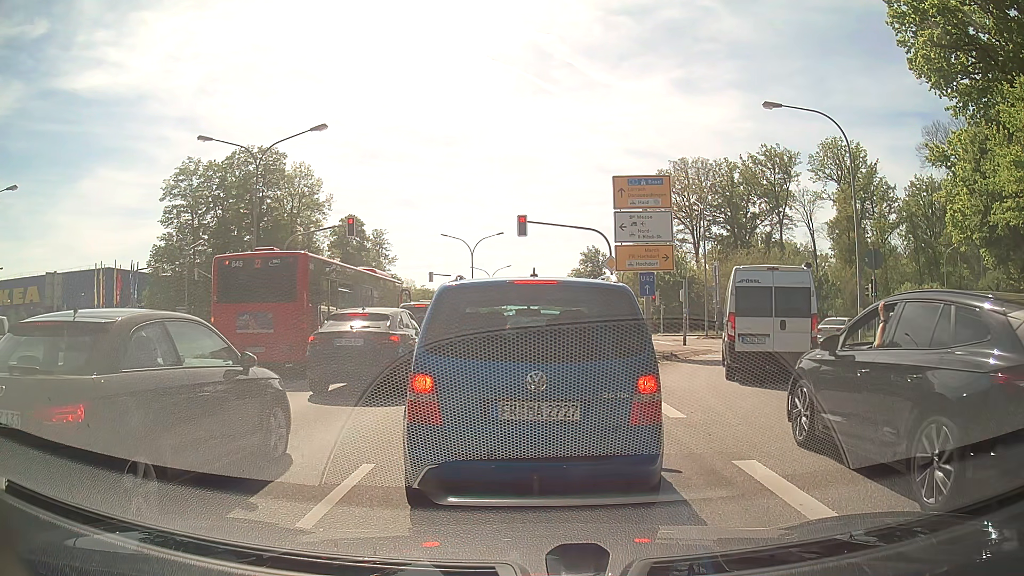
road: primary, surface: asphalt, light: Day
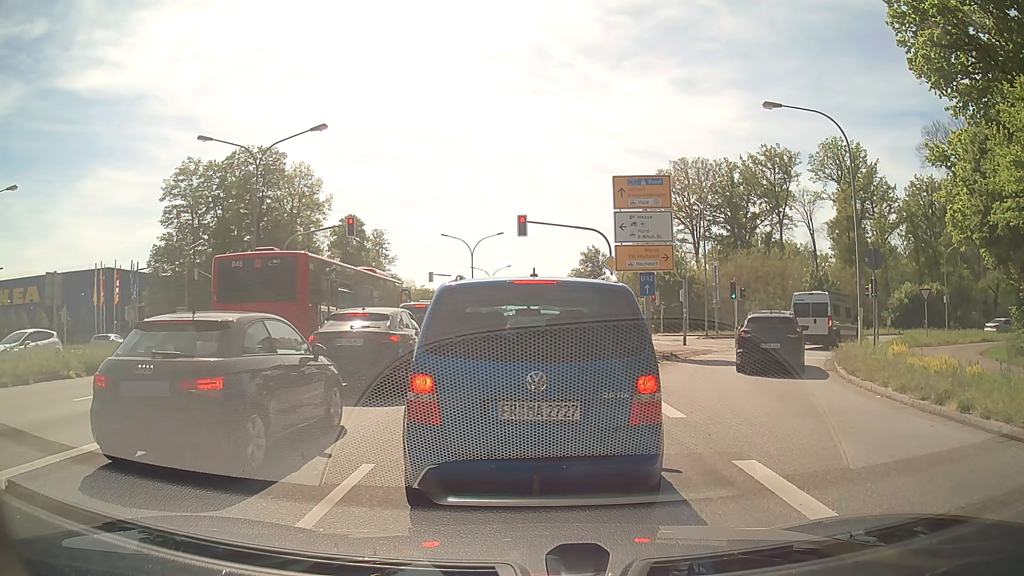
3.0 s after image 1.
(0.0, 0.0) m; 0°
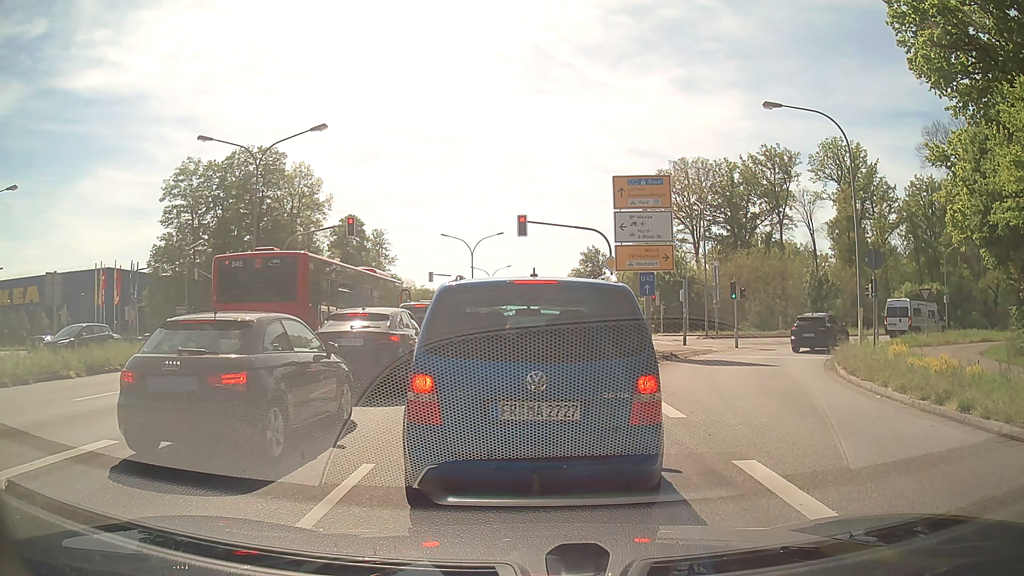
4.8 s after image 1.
(0.0, 0.0) m; 0°
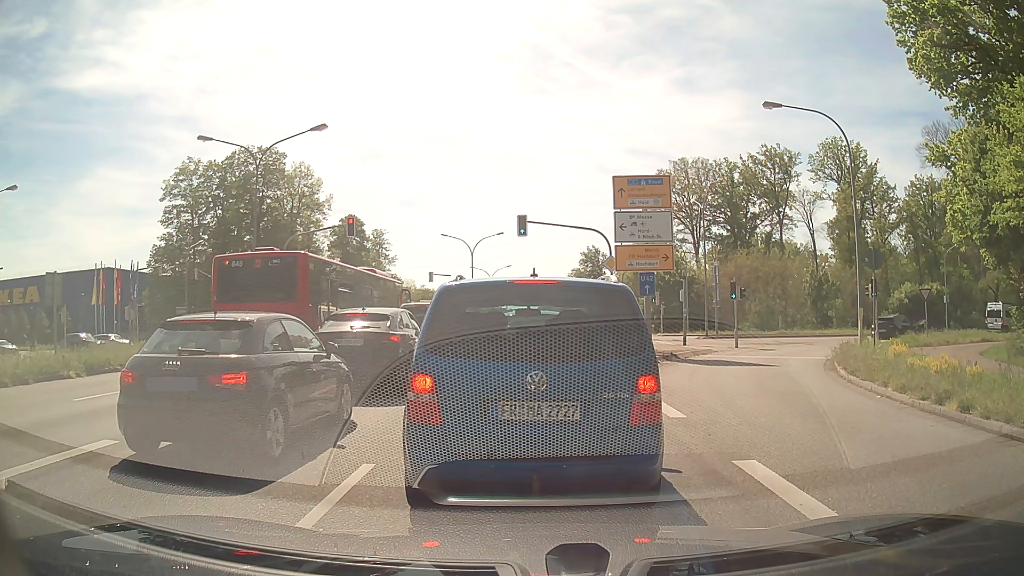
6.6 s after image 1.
(0.0, 0.0) m; 0°
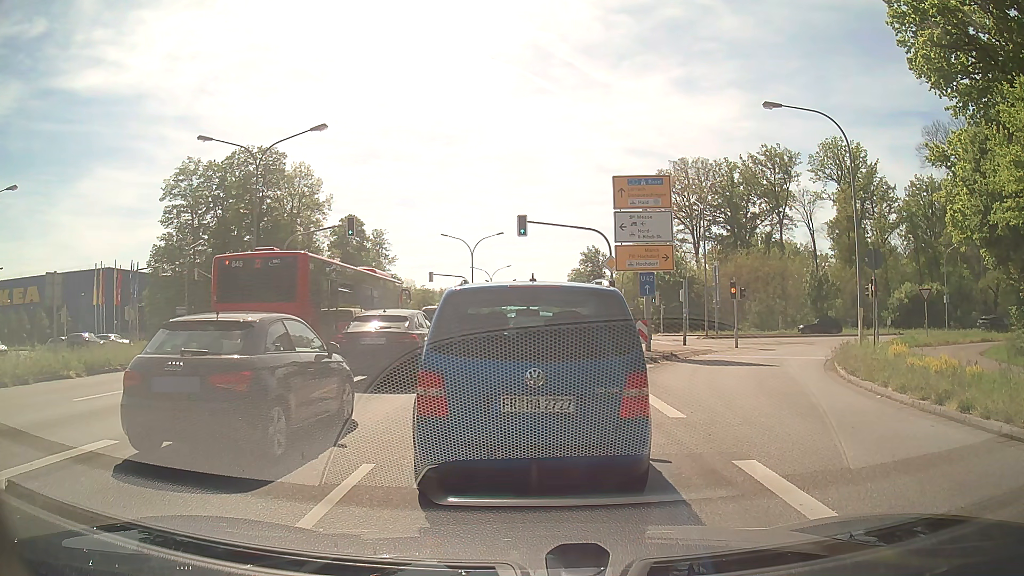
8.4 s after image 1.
(0.0, 0.0) m; 0°
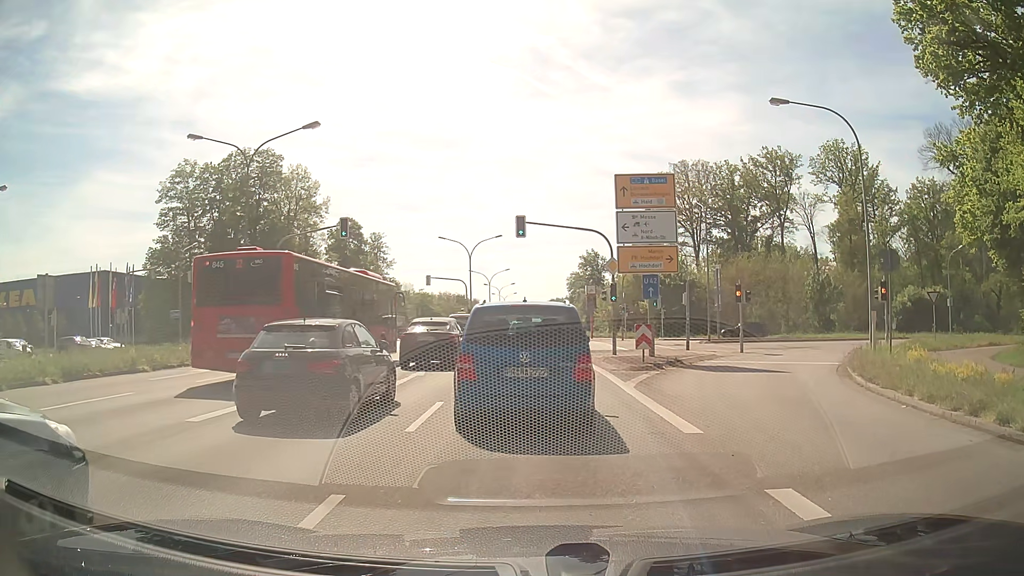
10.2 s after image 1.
(0.0, +1.1) m; +1°
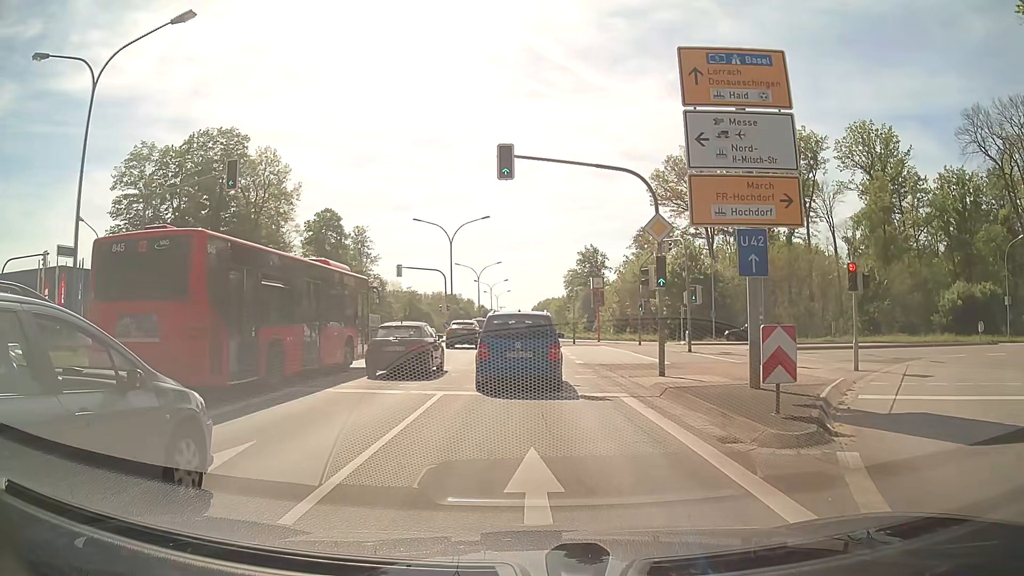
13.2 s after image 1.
(+0.5, +12.5) m; +2°
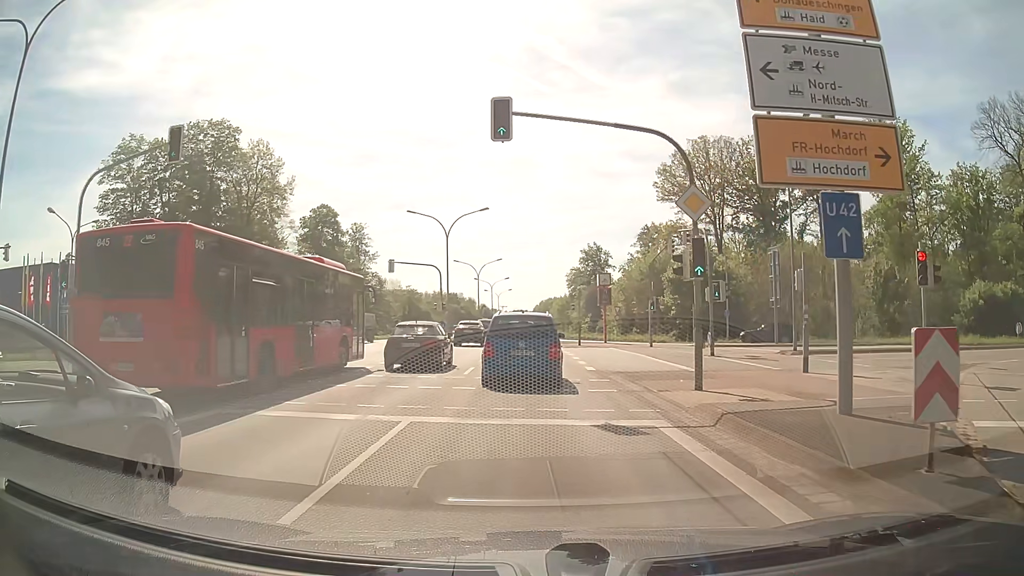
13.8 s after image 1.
(0.0, +3.9) m; 0°
(0, +10) (0, +20) (0, +30) (0, +40) (0, +50) (0, +60) (0, +70) (0, +80) (0, +90) (0, +100) m
